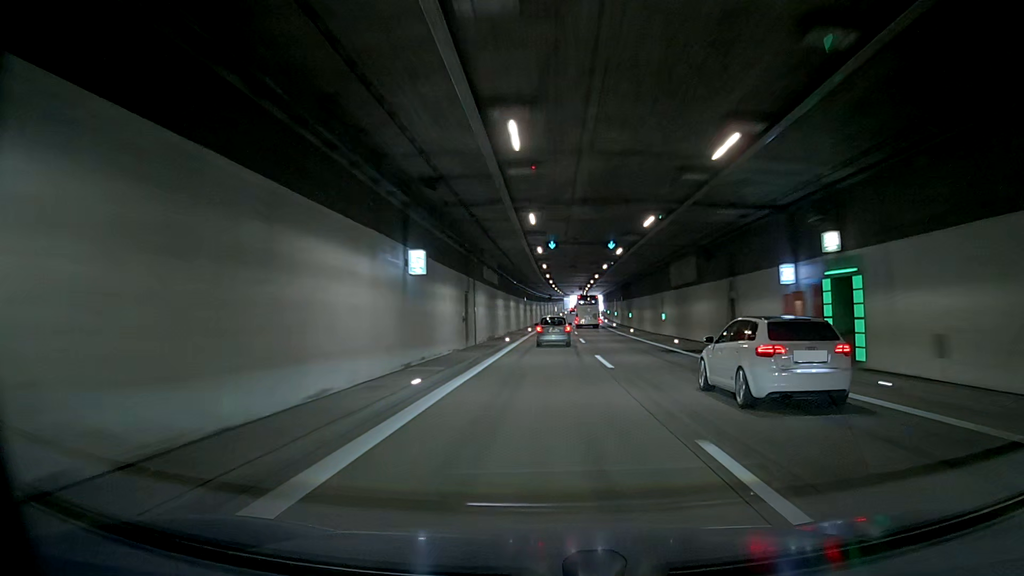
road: motorway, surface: asphalt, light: Day
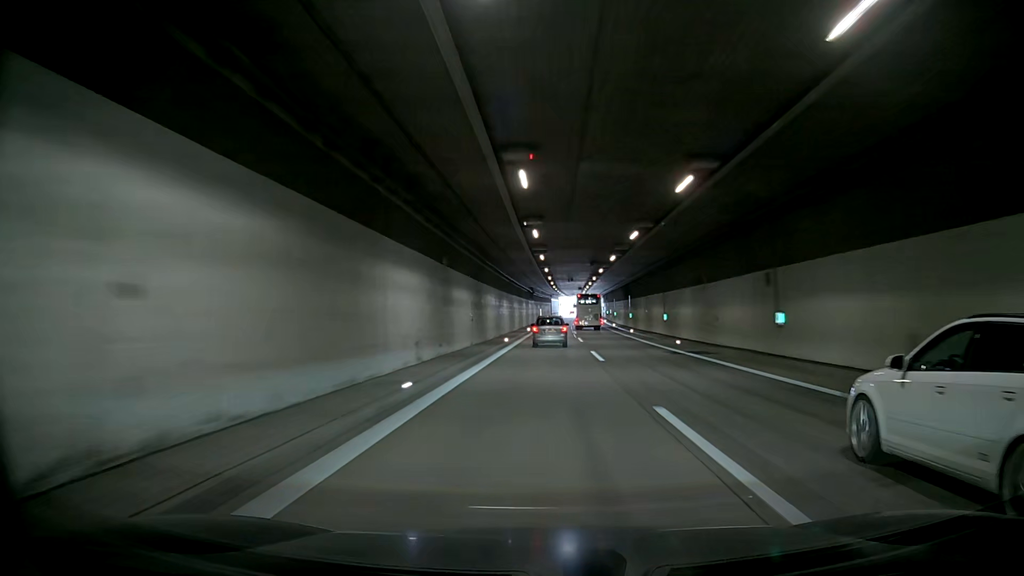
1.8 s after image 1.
(+0.2, +50.9) m; 0°
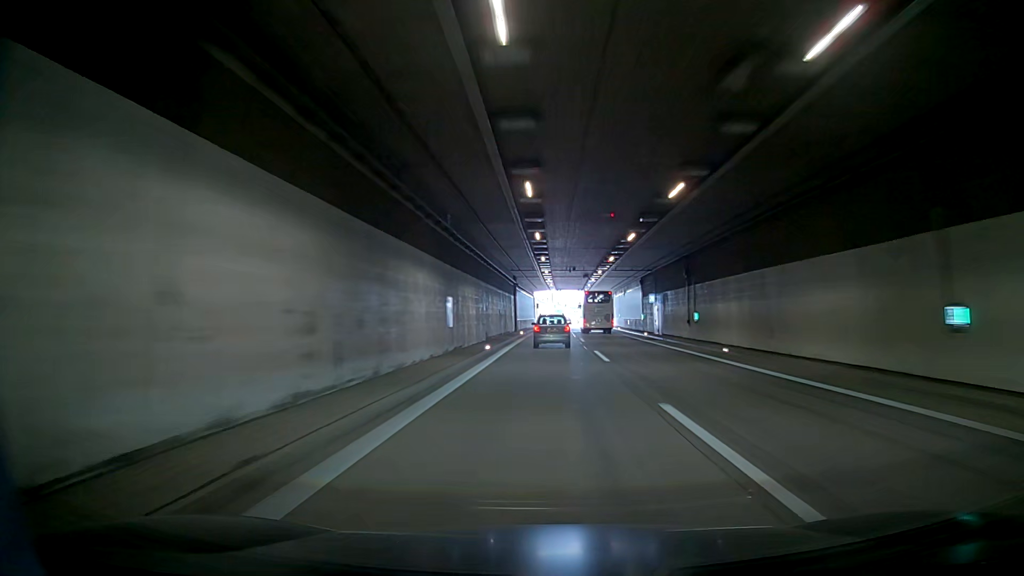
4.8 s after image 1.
(0.0, +85.9) m; 0°
